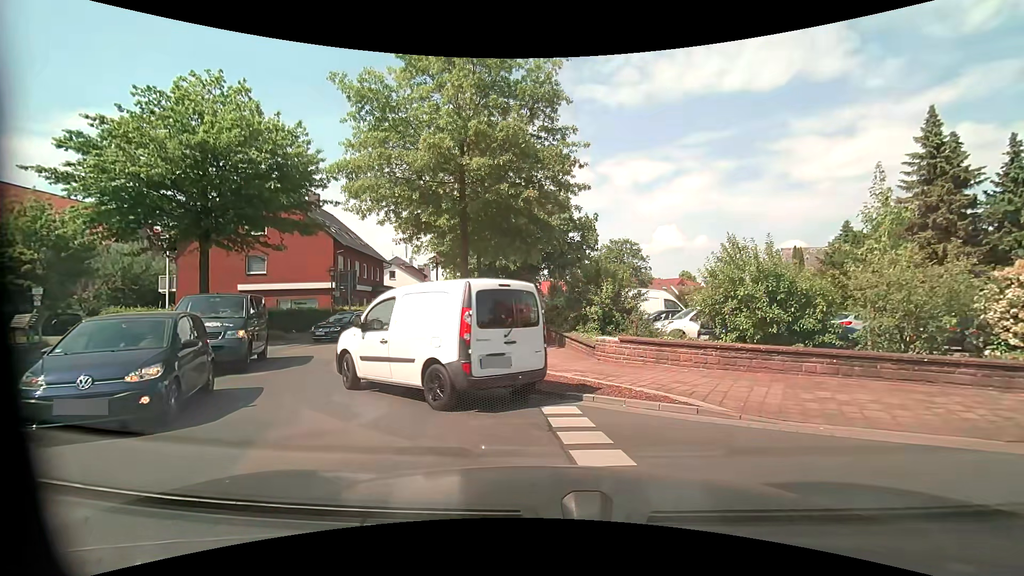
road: unclassified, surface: asphalt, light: Day
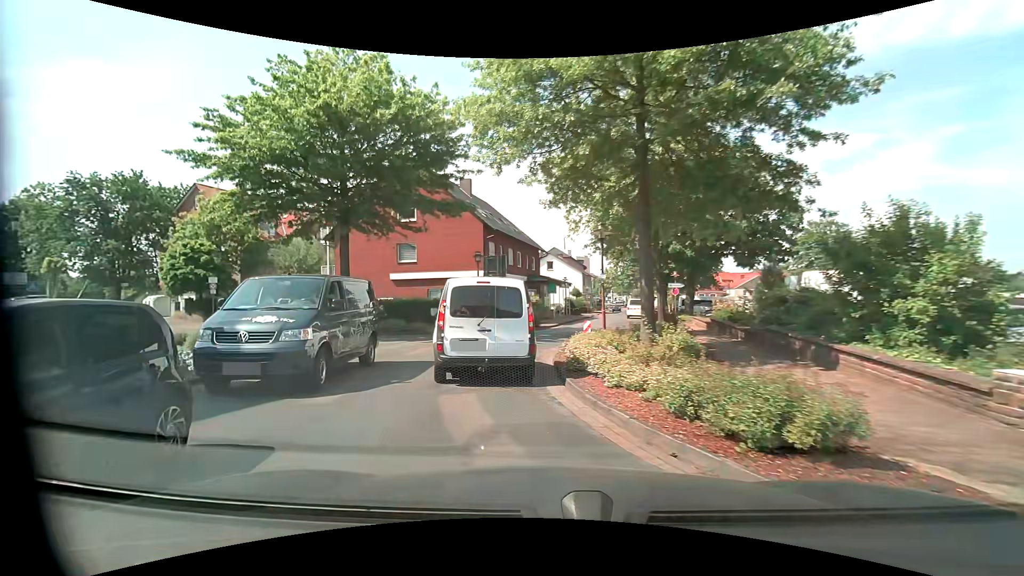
(-0.8, +5.9) m; -18°
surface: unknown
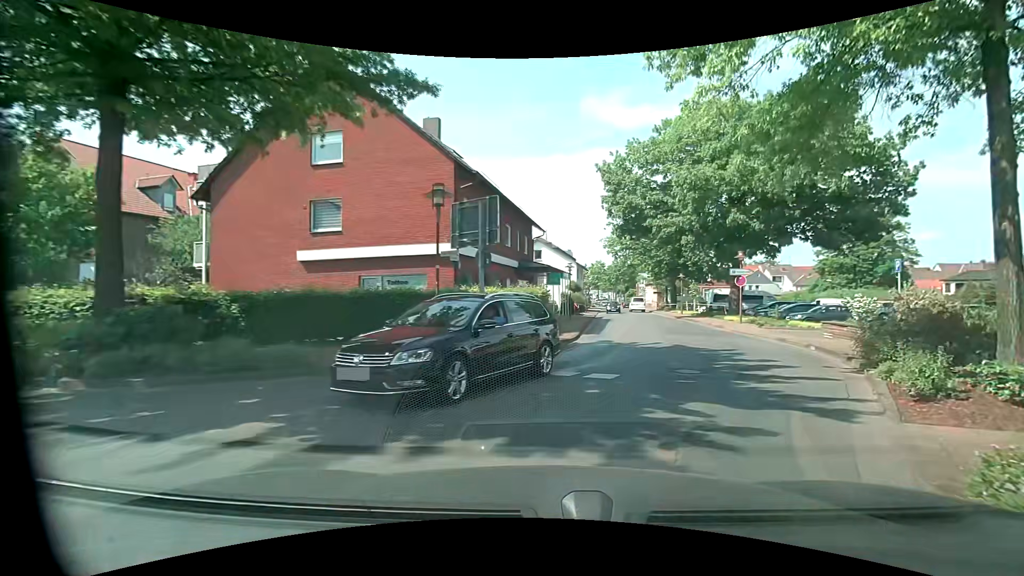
(-1.6, +14.2) m; +1°
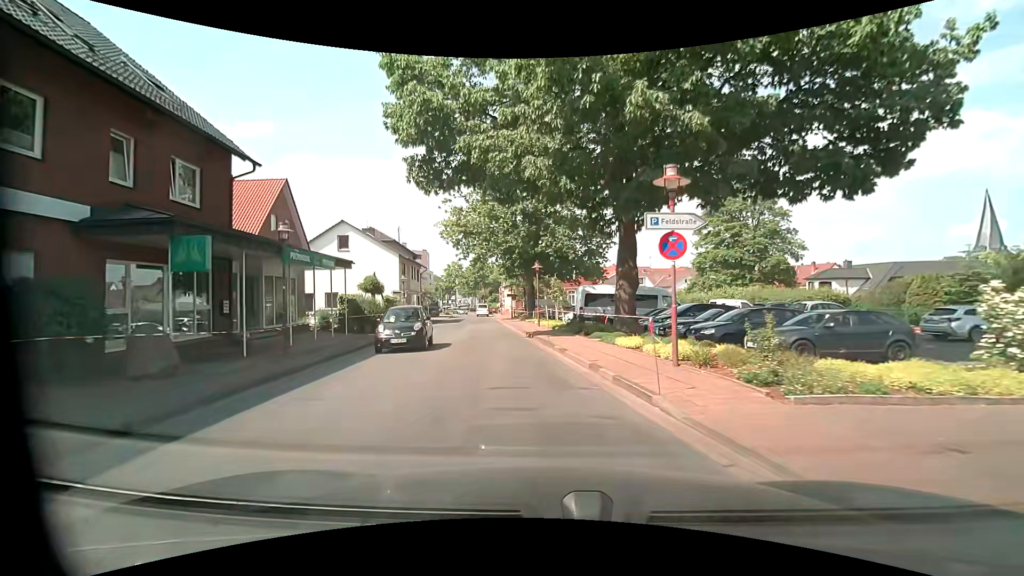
(+5.9, +19.8) m; +17°
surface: asphalt
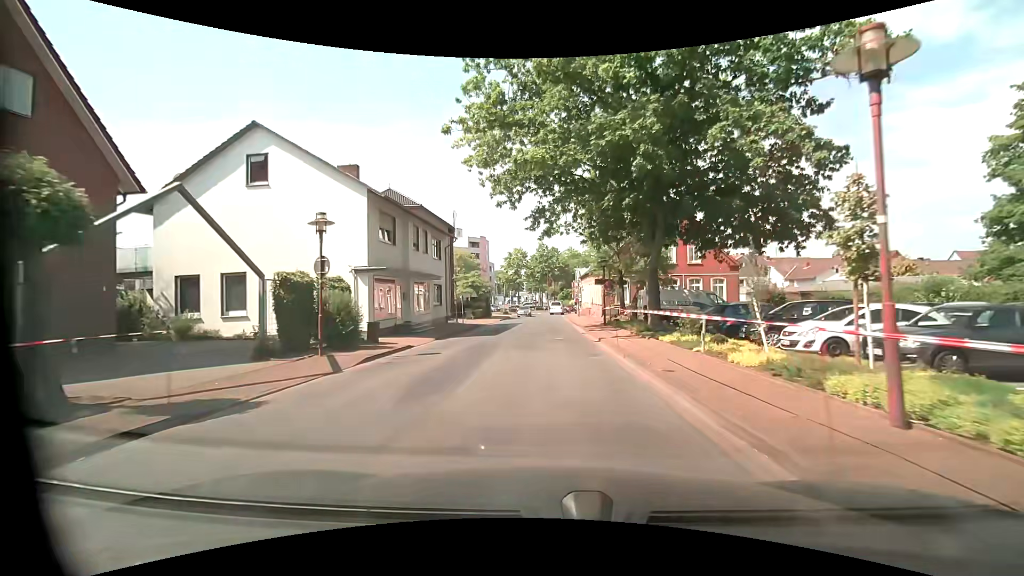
(-3.3, +26.1) m; -9°
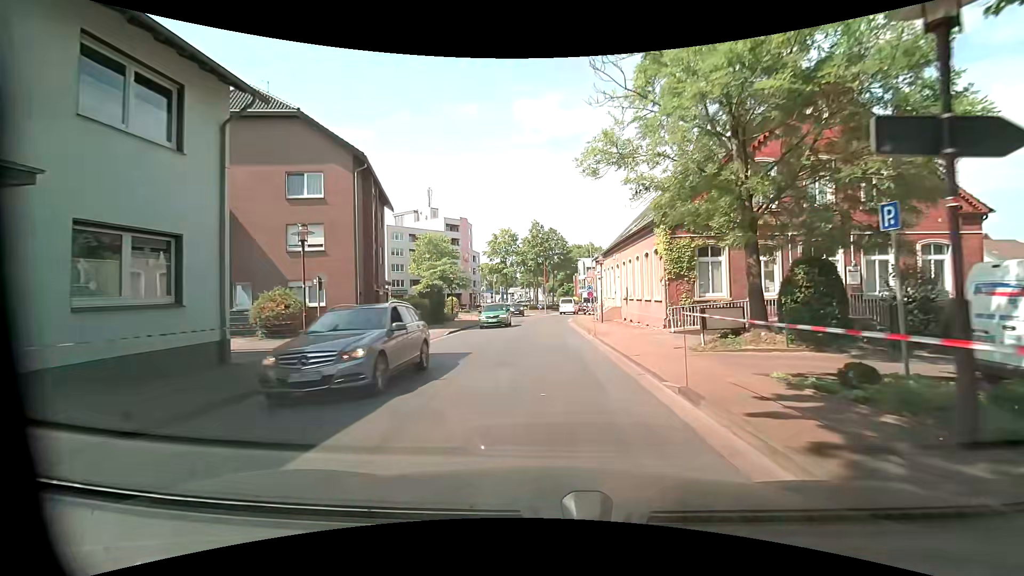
(+0.3, +25.7) m; 0°
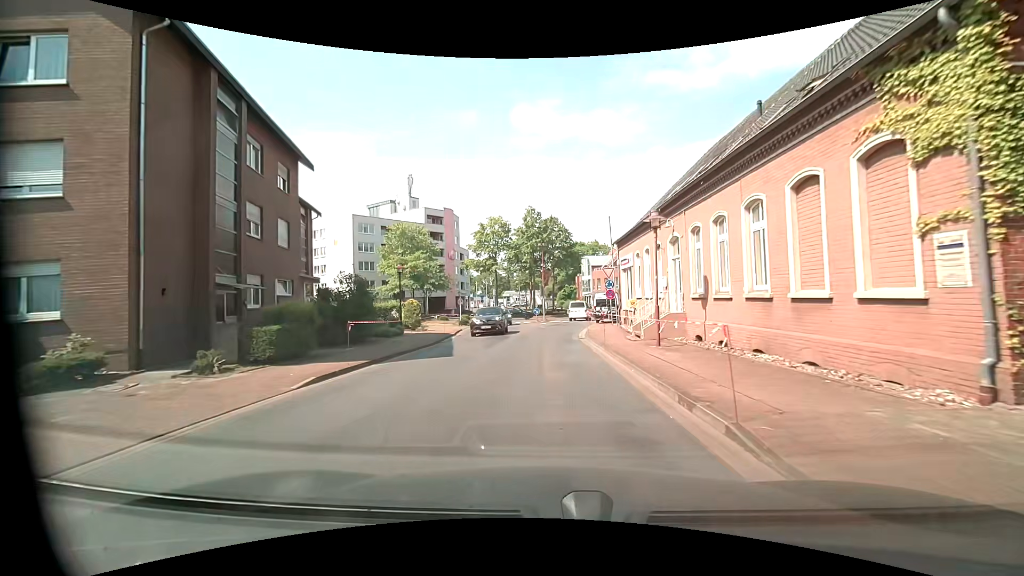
(+0.2, +15.1) m; 0°
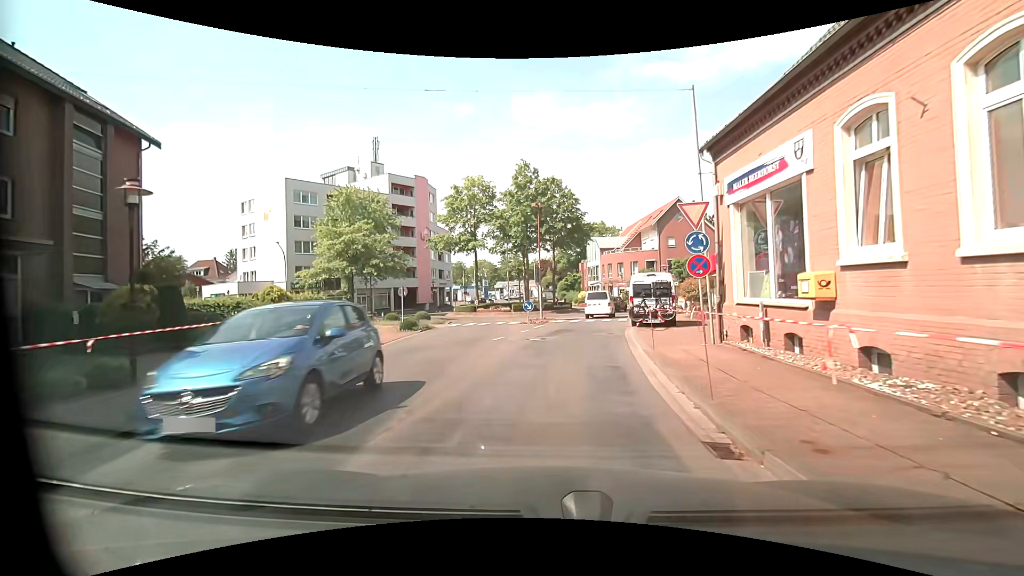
(+0.2, +18.1) m; +2°
